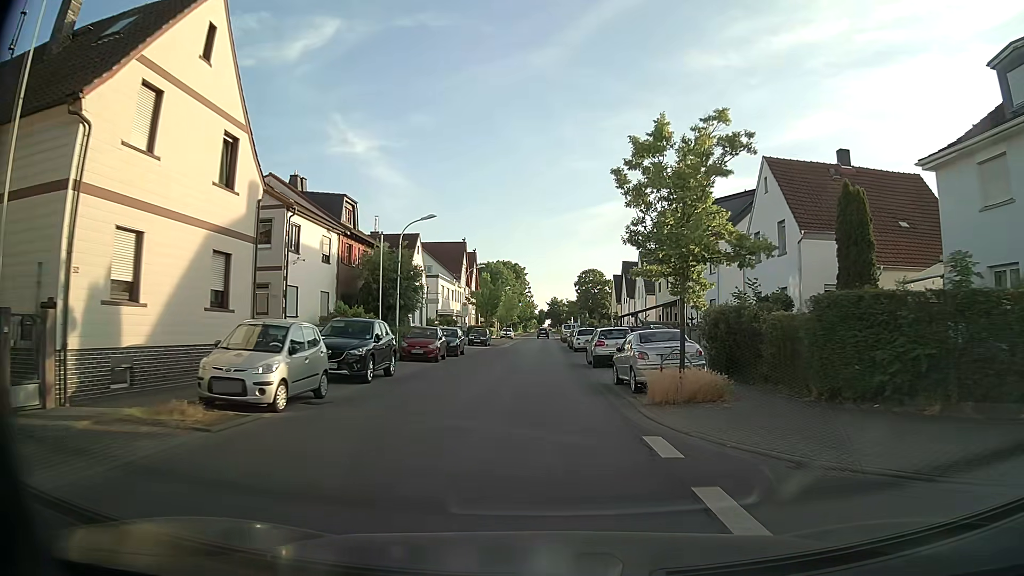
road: tertiary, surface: asphalt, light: Day
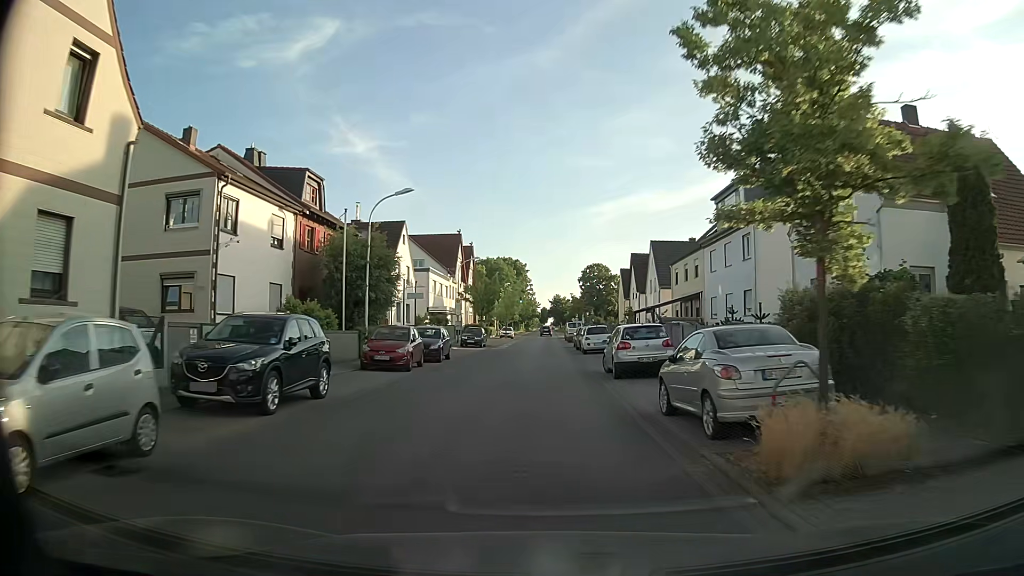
(0.0, +6.8) m; 0°
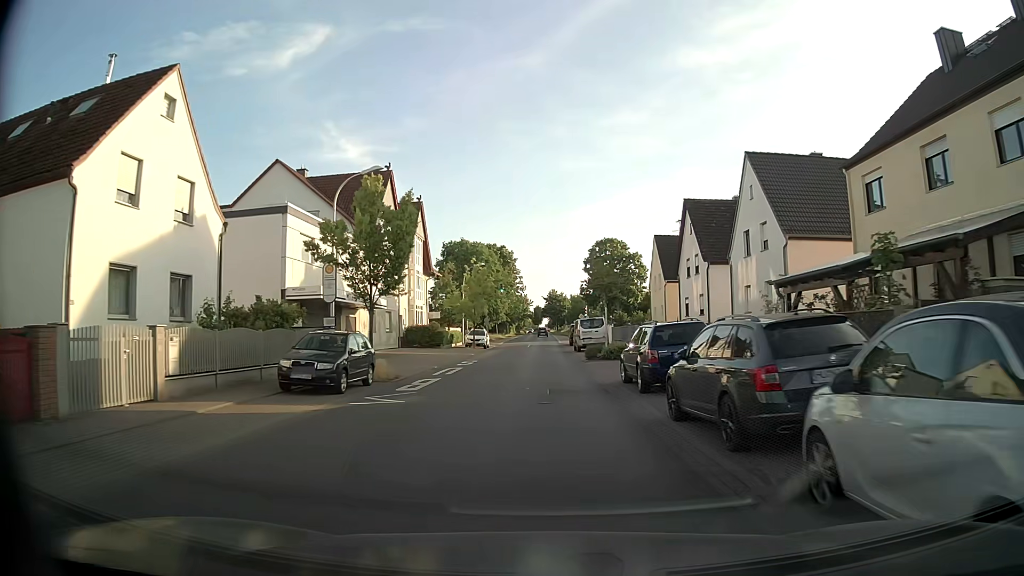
(+0.2, +34.0) m; 0°
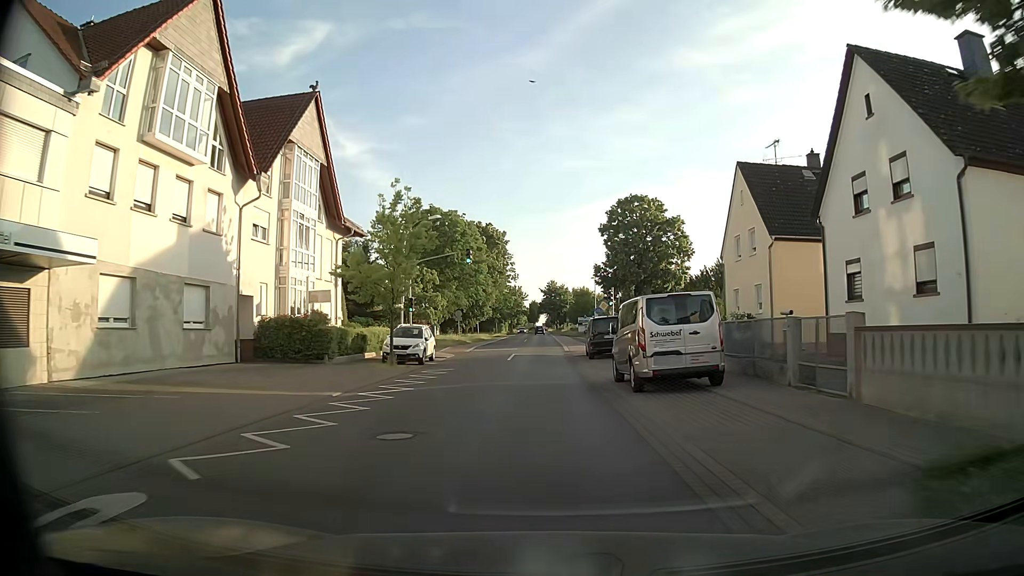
(+0.1, +27.3) m; +1°
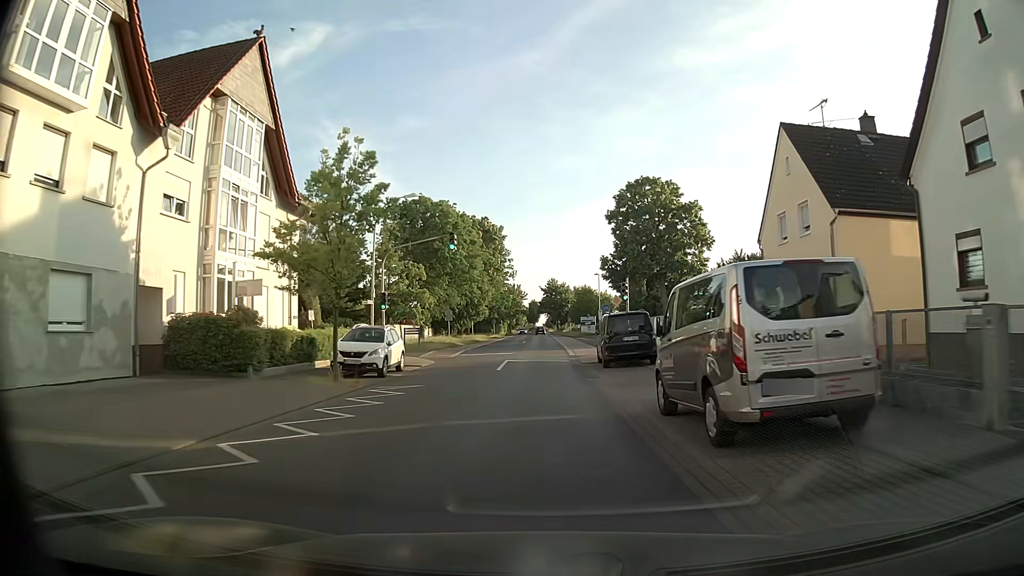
(0.0, +6.9) m; 0°
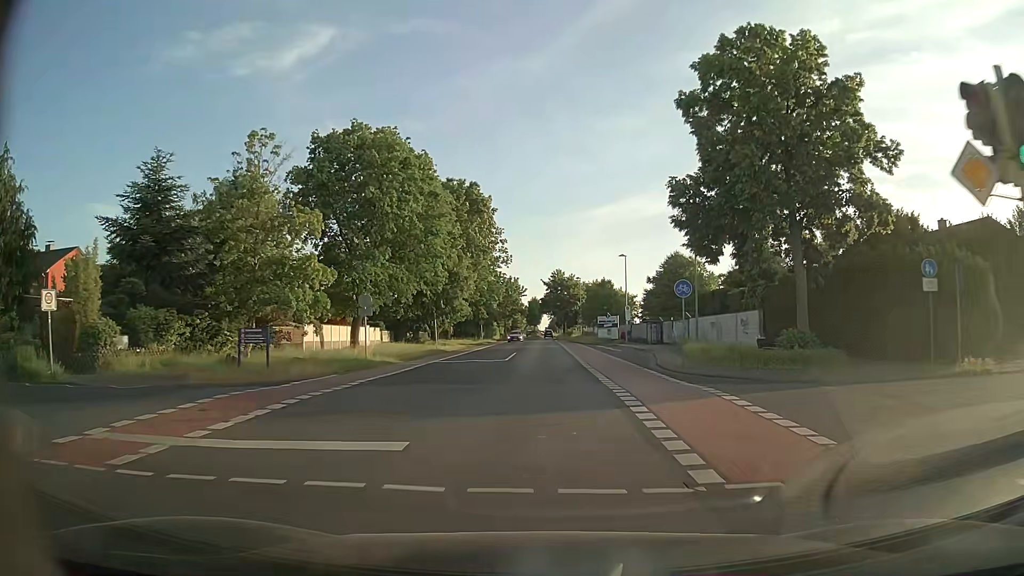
(0.0, +27.5) m; -1°
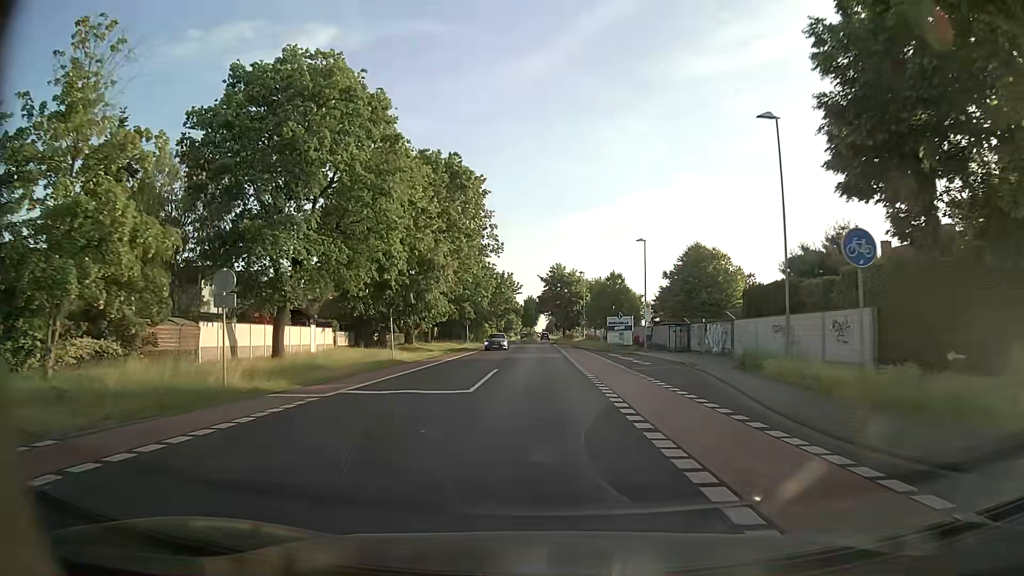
(+0.2, +13.6) m; +1°
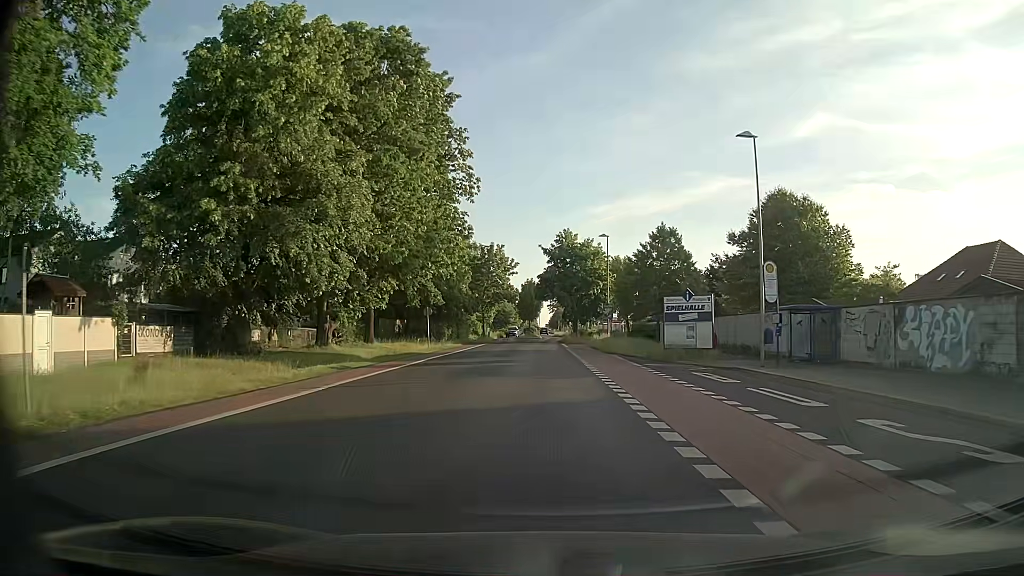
(0.0, +27.3) m; 0°
(0, +10) (0, +20) (0, +30) (0, +40) (0, +50) (0, +60) (0, +70) (0, +80) (+1, +90) (+1, +100) m
